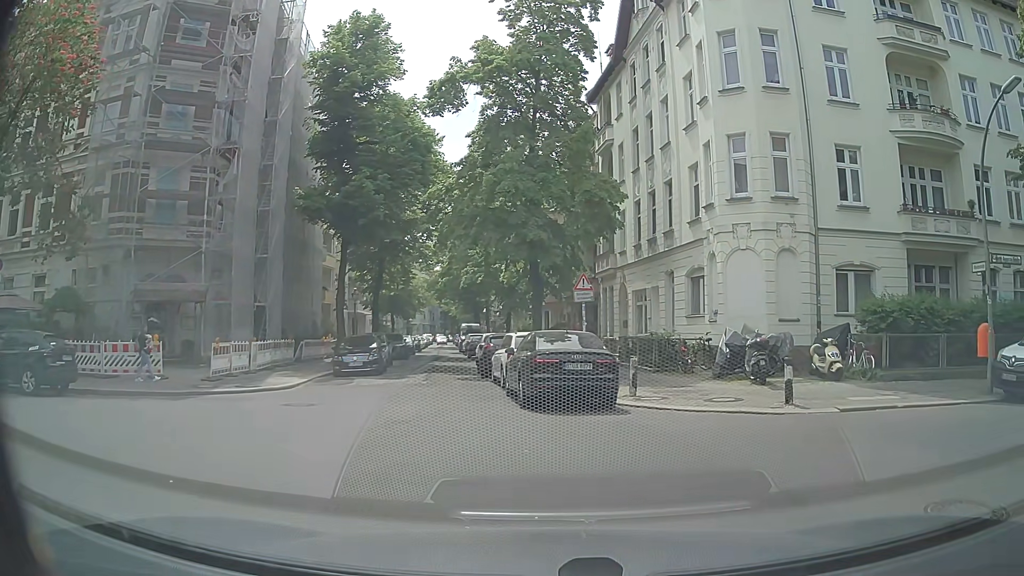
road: residential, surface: asphalt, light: Day
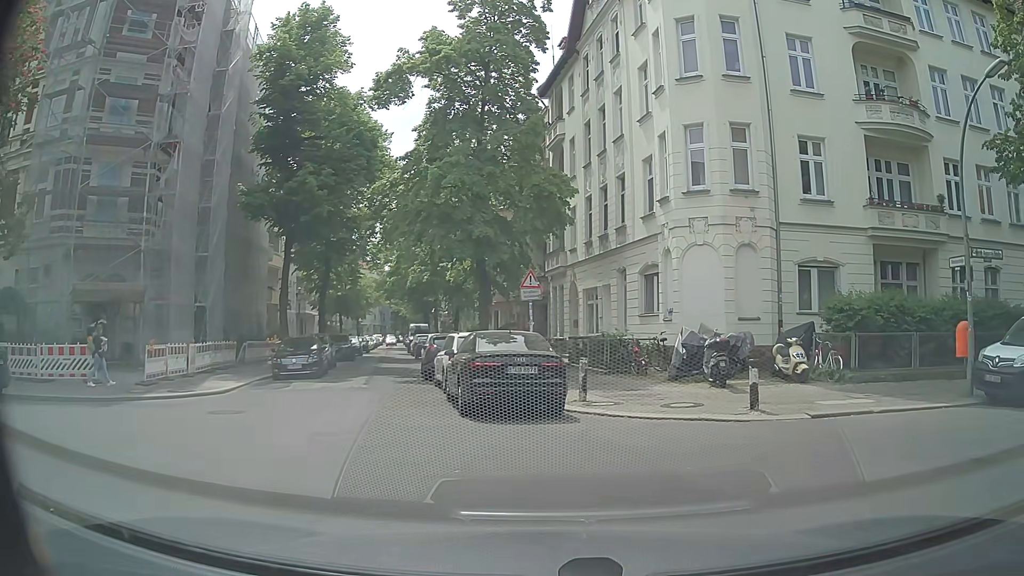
(0.0, +1.1) m; +4°
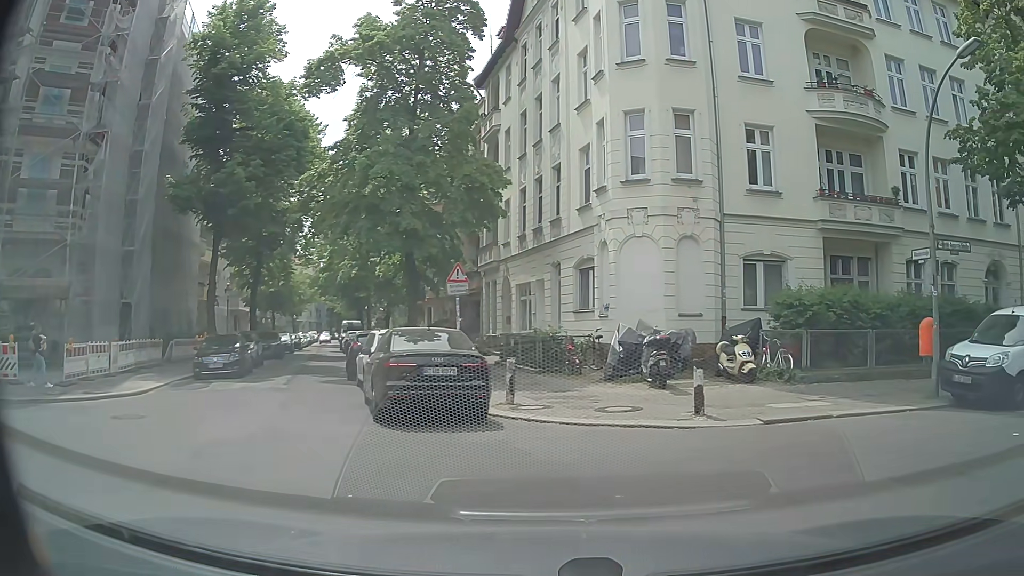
(0.0, +1.1) m; +6°
